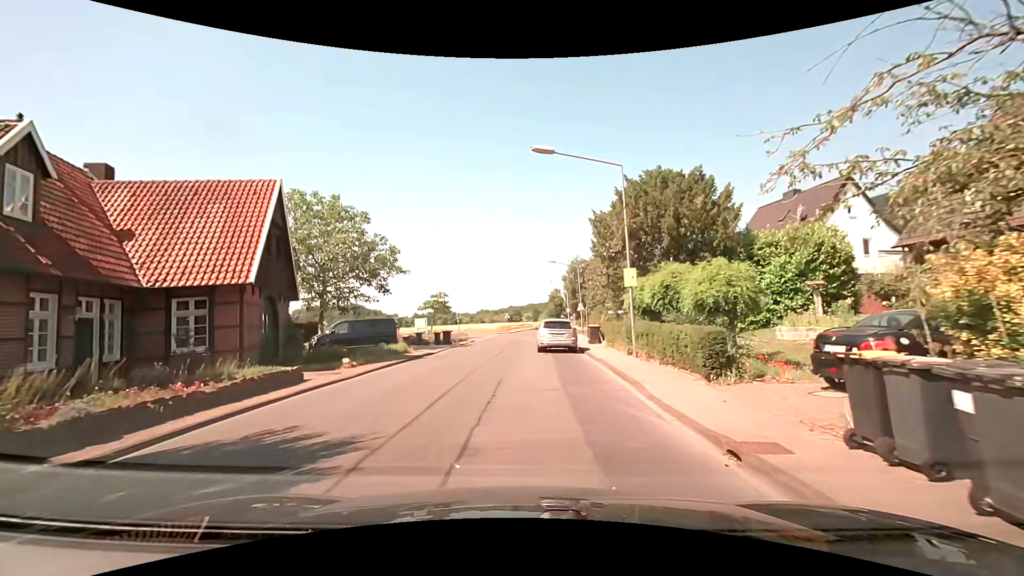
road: unclassified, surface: asphalt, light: Day
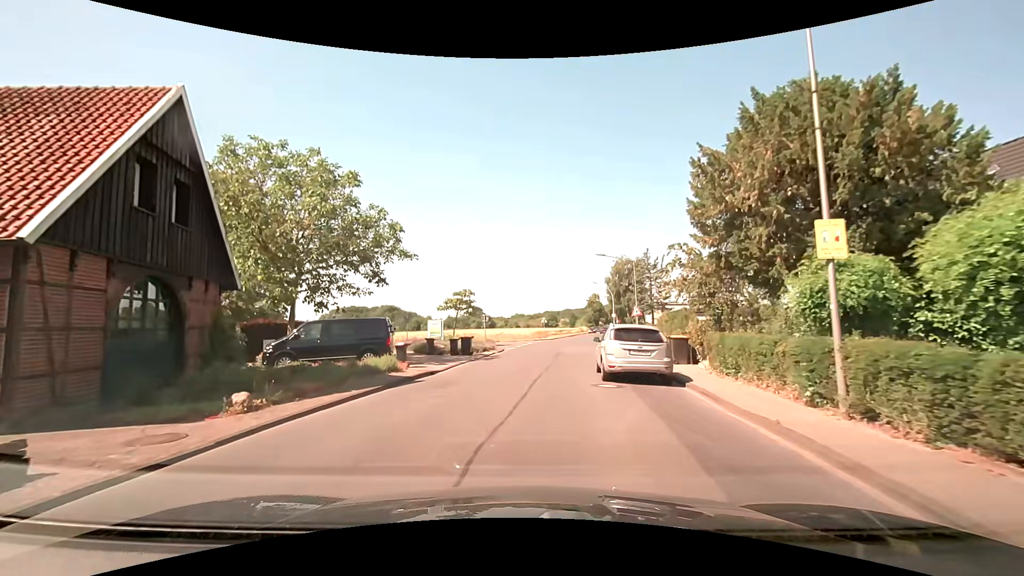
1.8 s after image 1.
(-0.3, +9.1) m; -4°
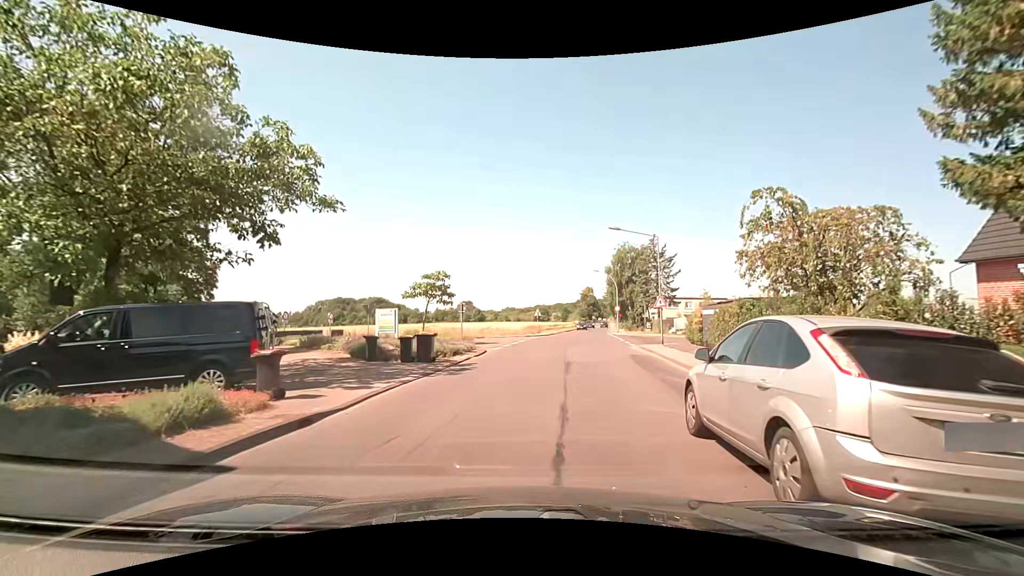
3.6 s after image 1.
(+0.1, +9.5) m; +1°
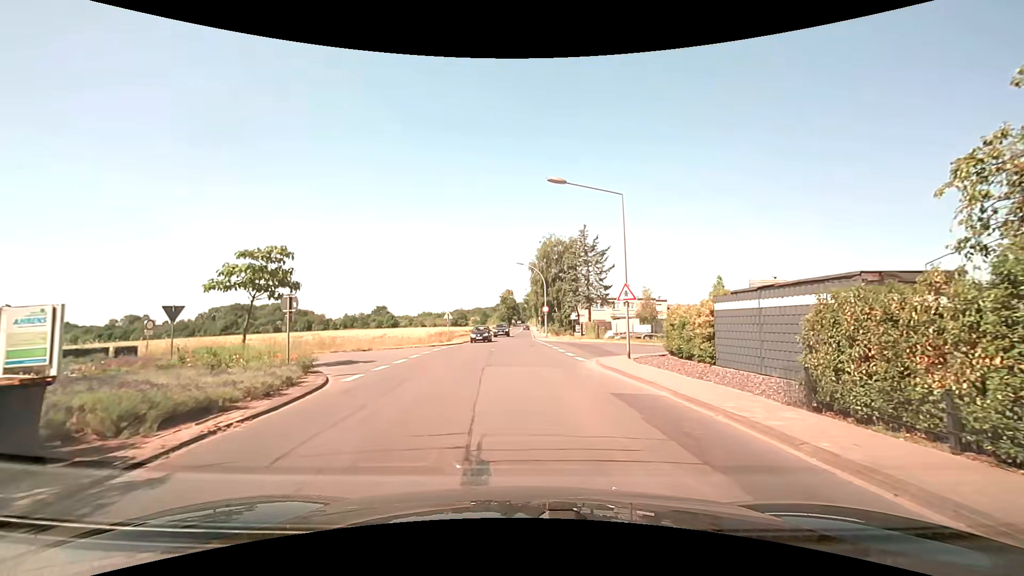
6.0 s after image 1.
(+0.9, +11.9) m; +9°
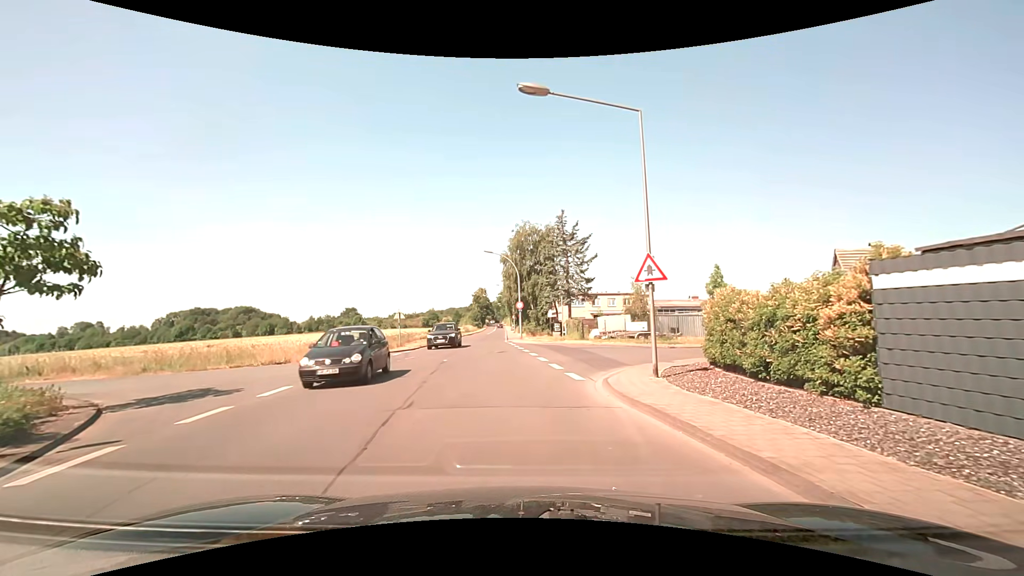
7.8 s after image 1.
(+0.4, +8.1) m; +5°
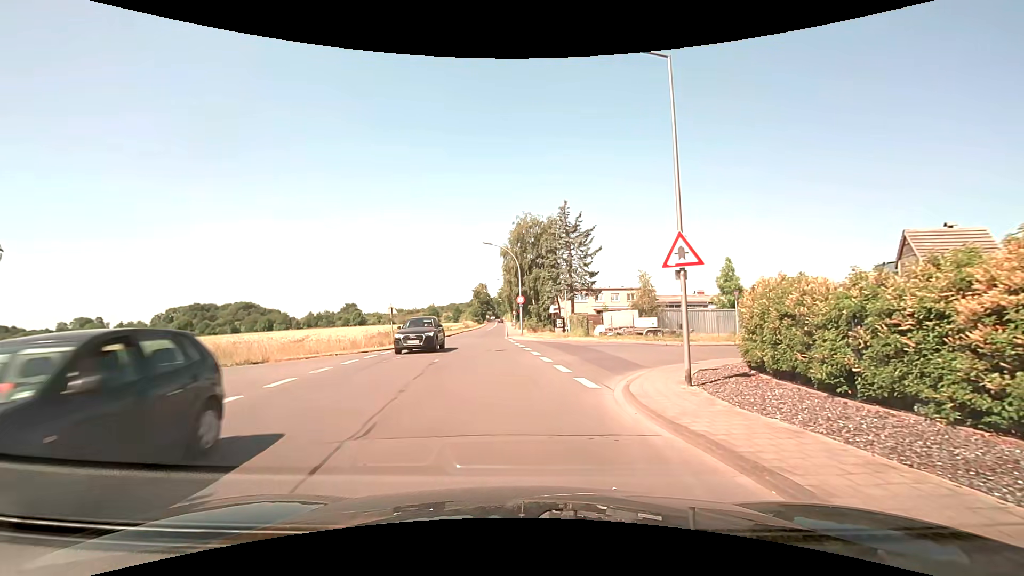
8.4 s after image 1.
(-0.1, +2.4) m; -1°
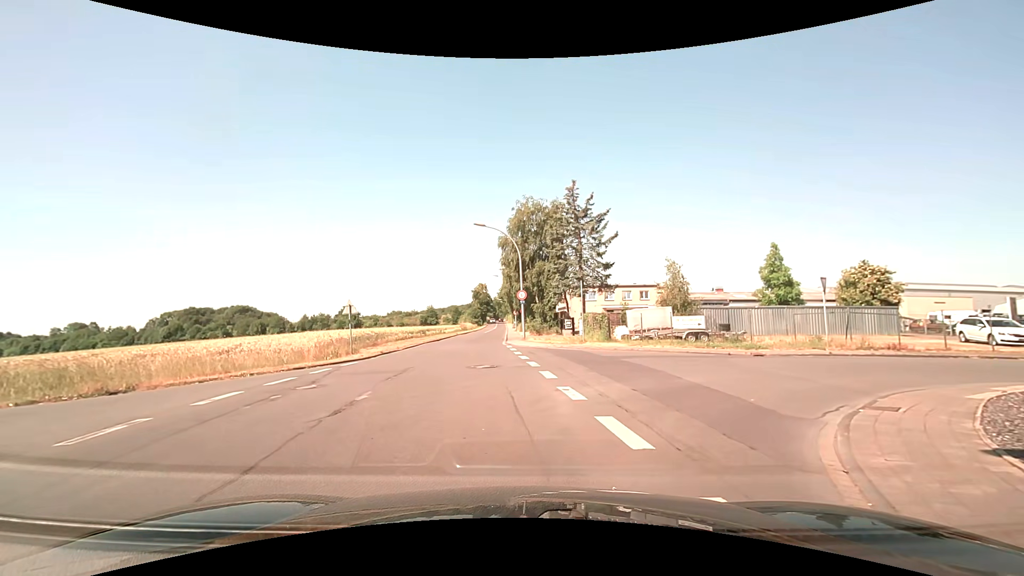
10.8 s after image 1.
(-0.1, +8.3) m; -1°
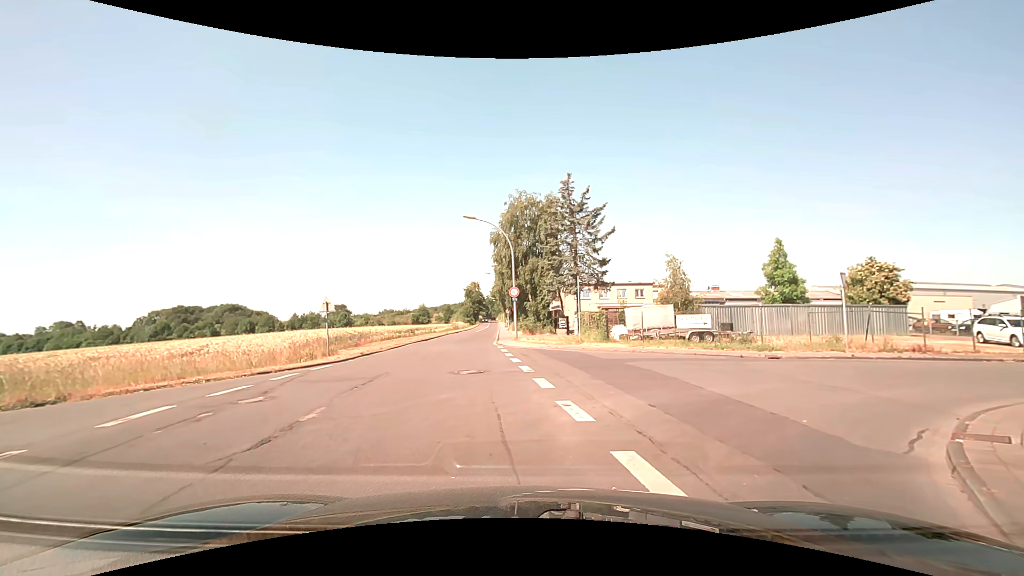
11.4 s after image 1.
(0.0, +2.0) m; +1°
(+3, +9) (+11, +14) (+21, +16) (+31, +16) (+41, +17) (+51, +18) (+61, +20) (+71, +20) (+81, +21) (+91, +22) m
